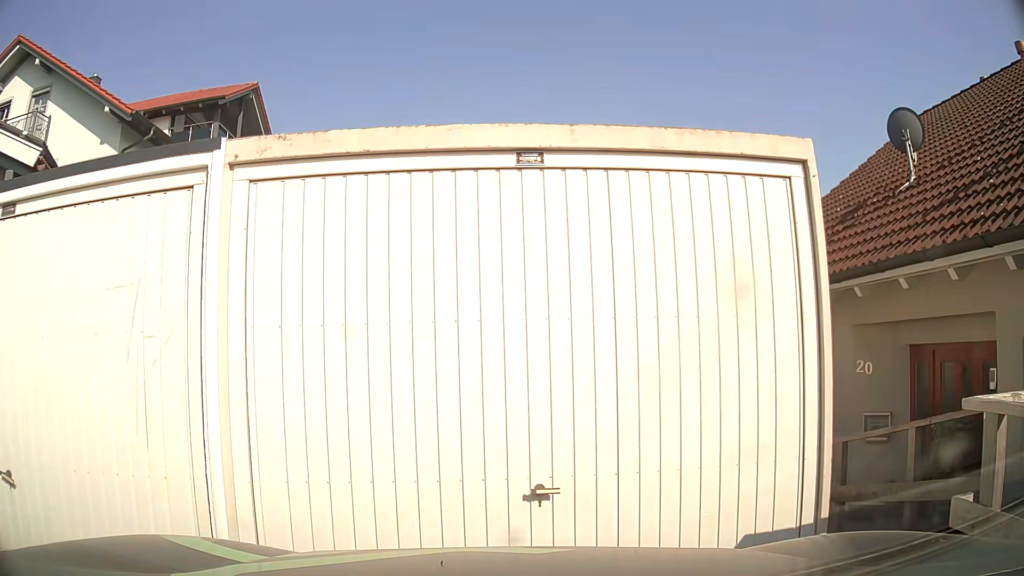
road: residential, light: Day
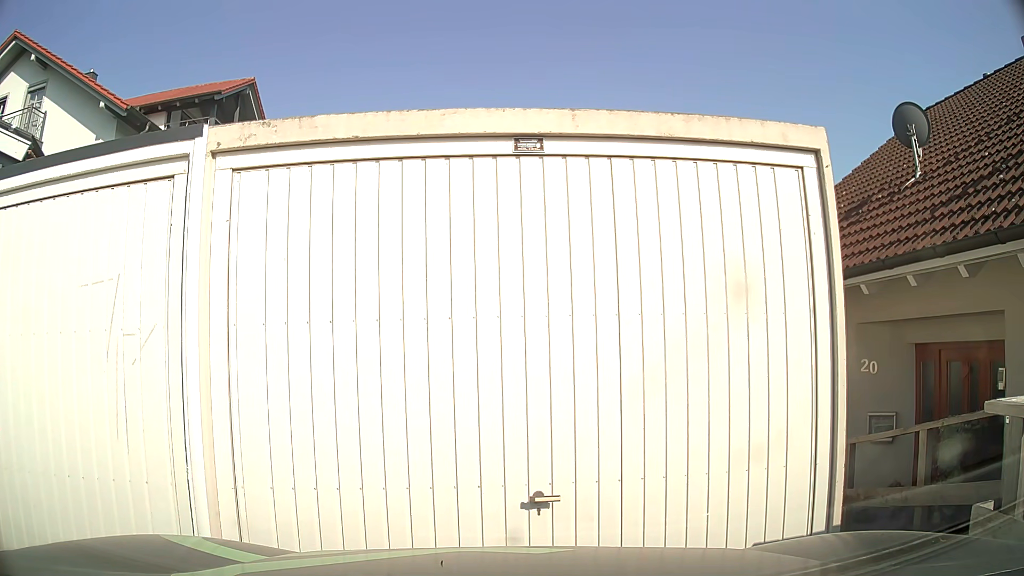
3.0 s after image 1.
(0.0, +0.3) m; 0°
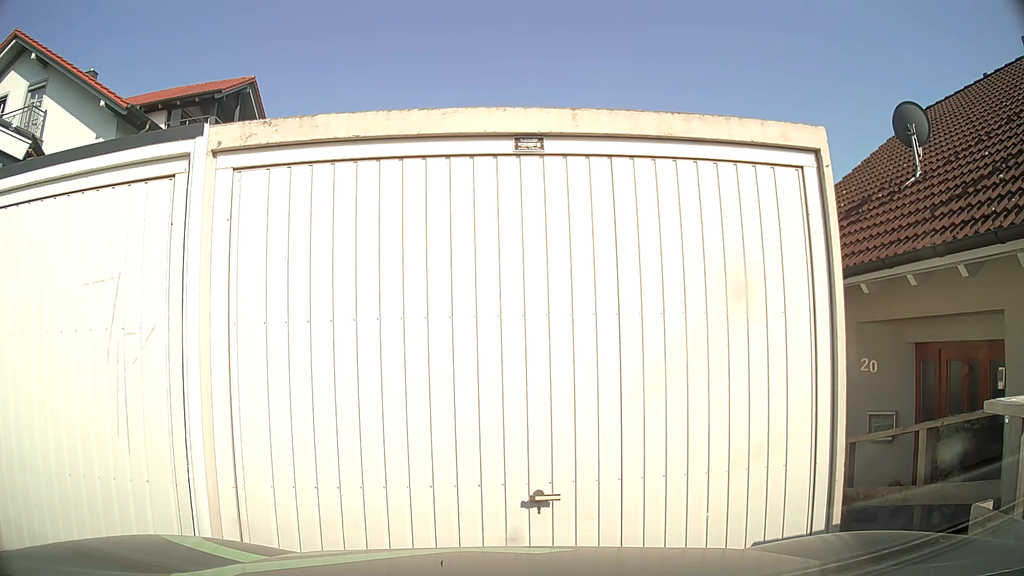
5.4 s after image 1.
(0.0, 0.0) m; 0°
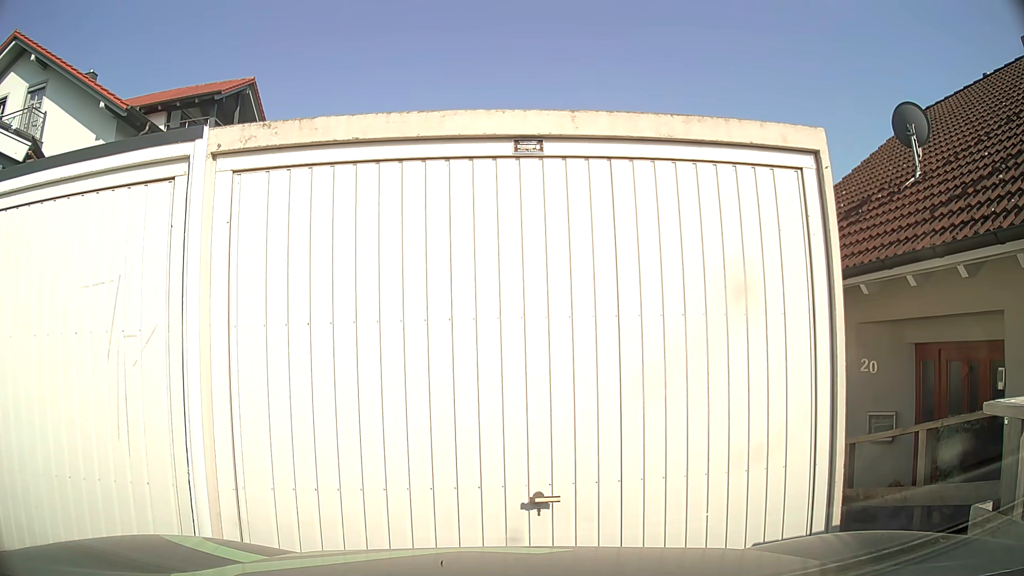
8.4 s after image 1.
(0.0, 0.0) m; 0°
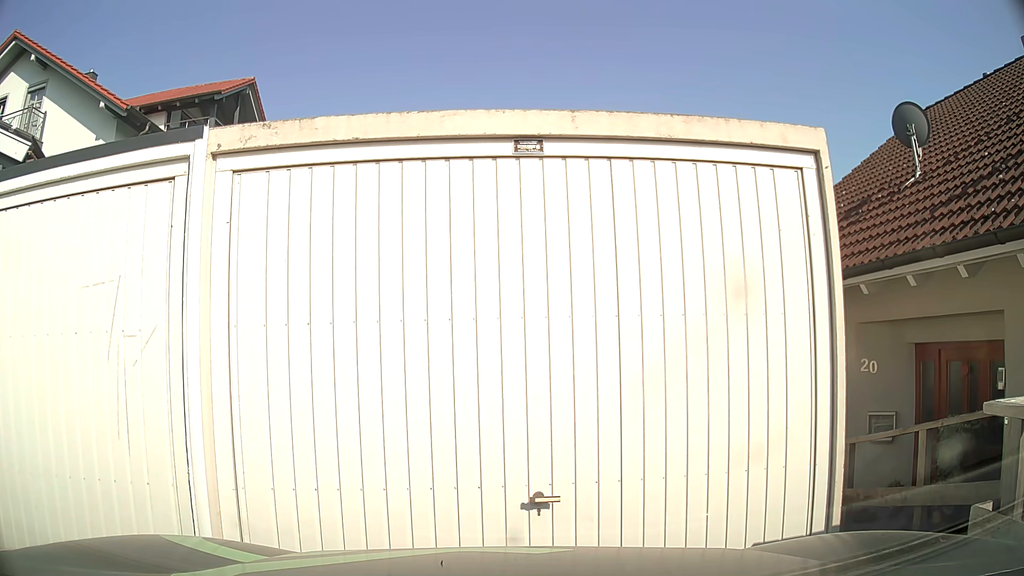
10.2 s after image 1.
(0.0, 0.0) m; 0°
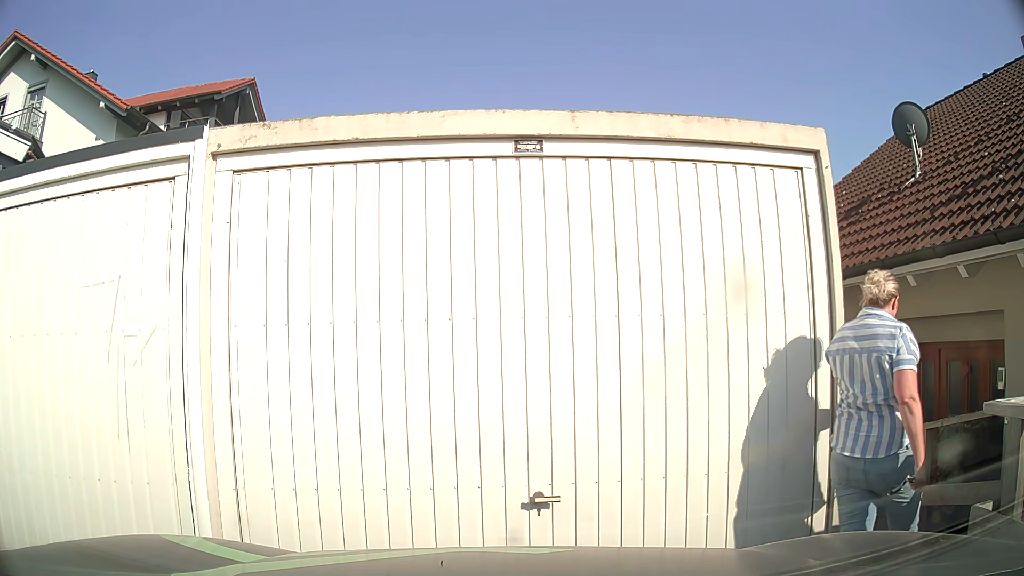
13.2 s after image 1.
(0.0, 0.0) m; 0°
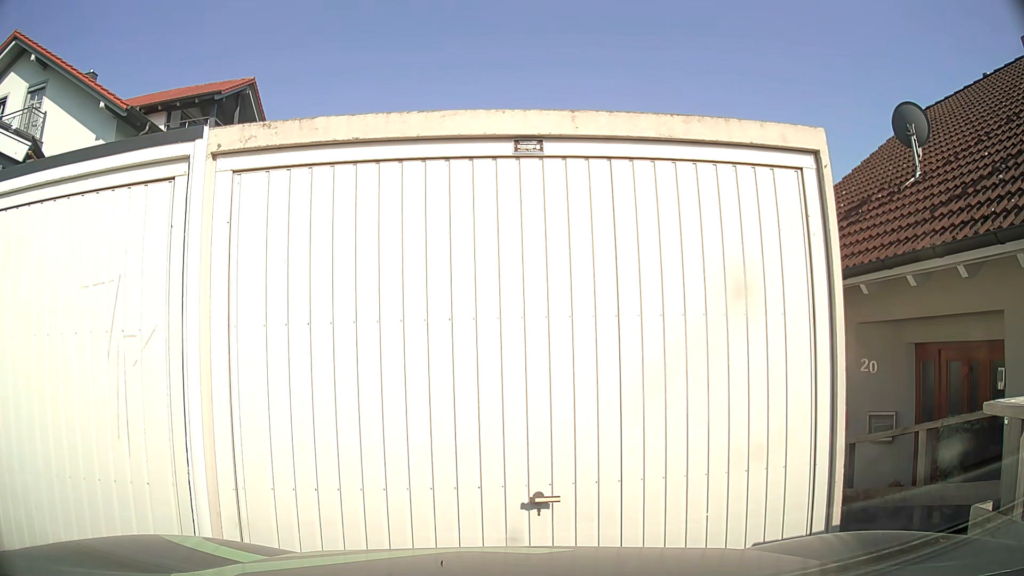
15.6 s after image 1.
(0.0, 0.0) m; 0°
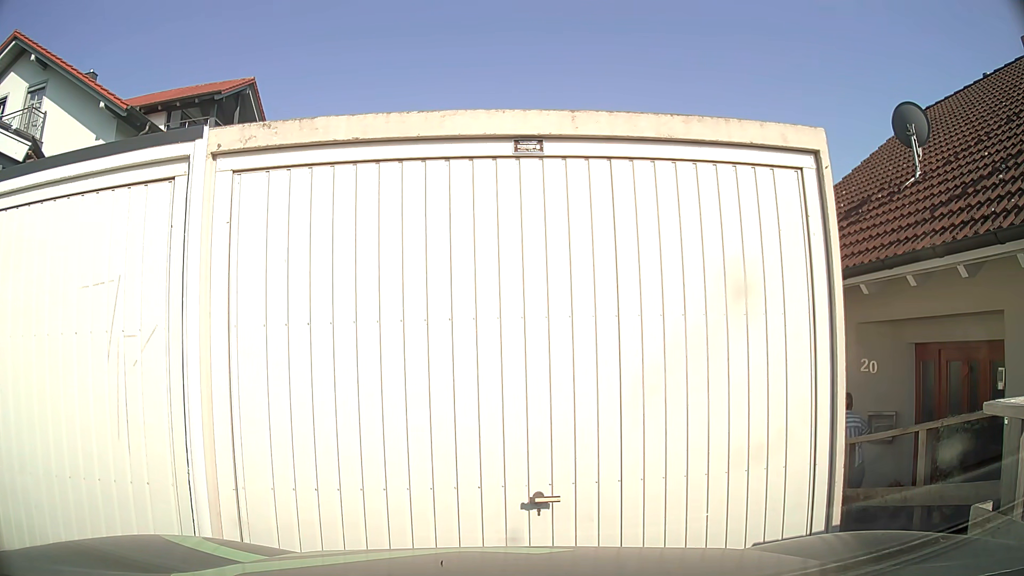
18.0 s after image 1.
(0.0, 0.0) m; 0°
